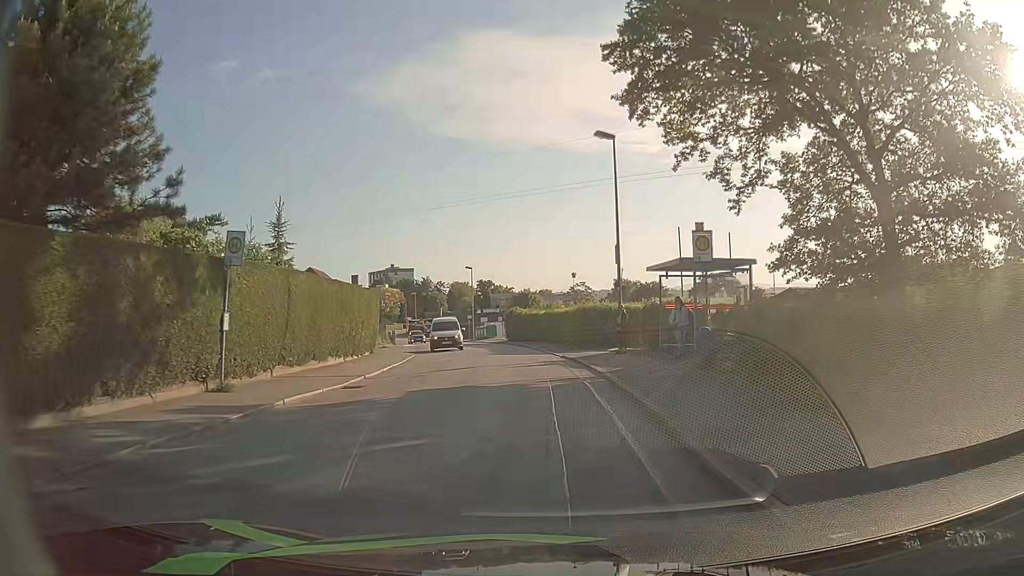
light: Day
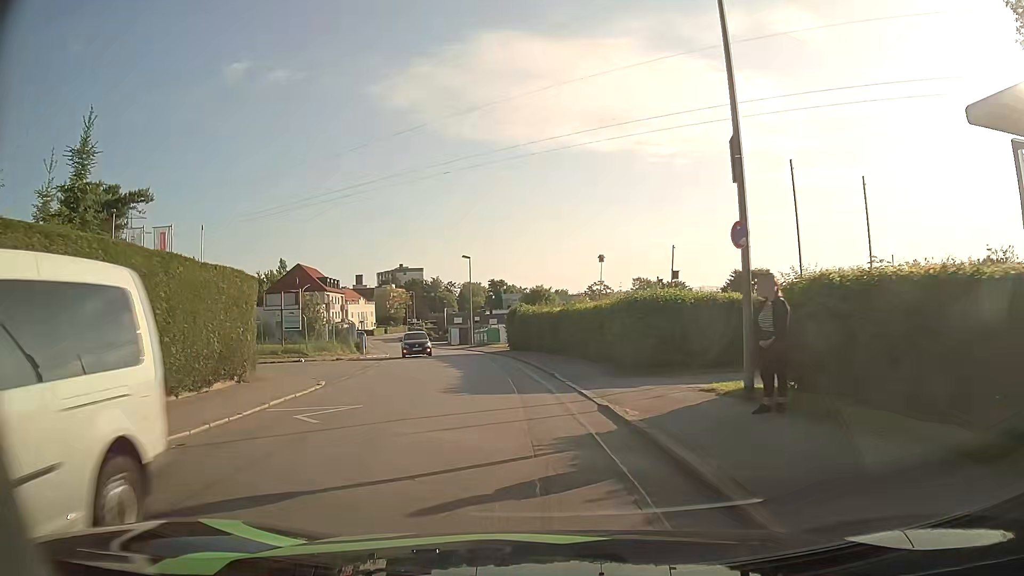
(-0.2, +14.9) m; -1°
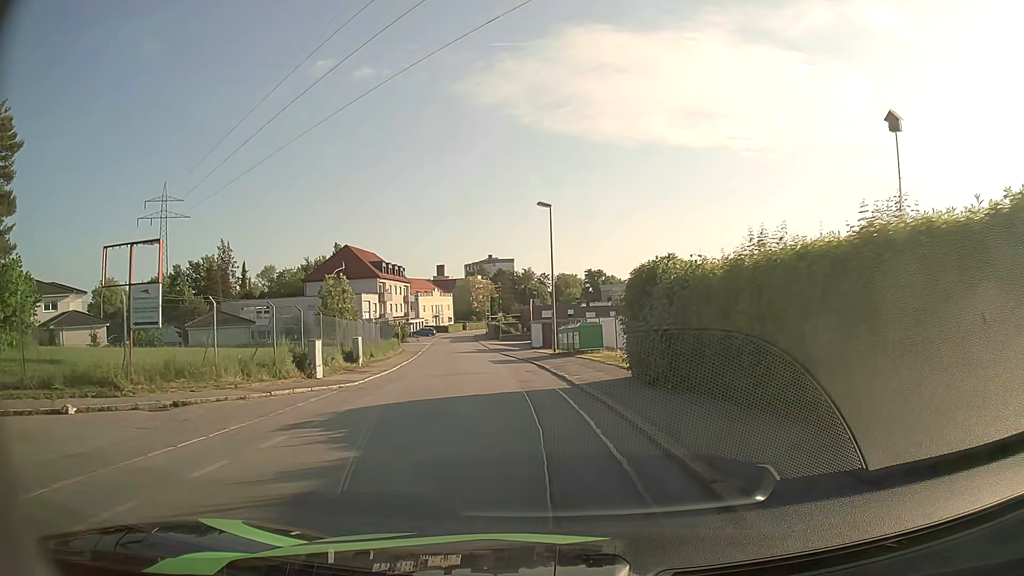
(-2.0, +25.2) m; -9°
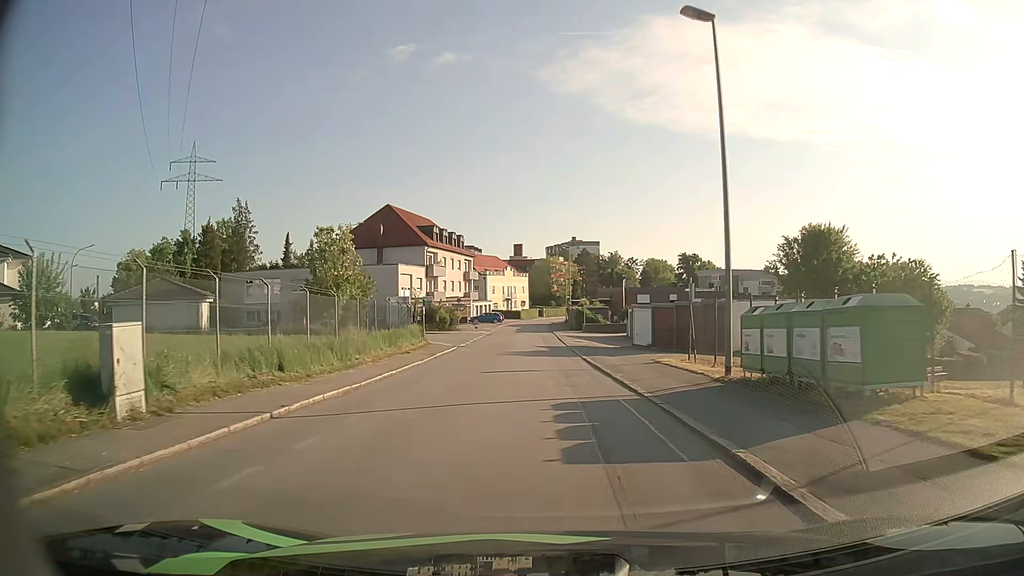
(-1.6, +22.9) m; -7°
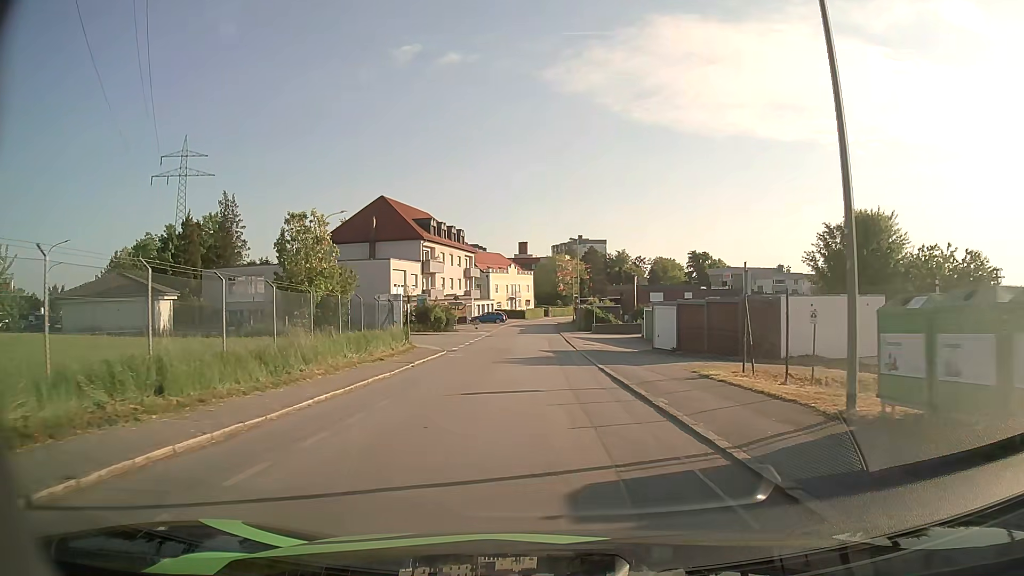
(0.0, +5.8) m; 0°
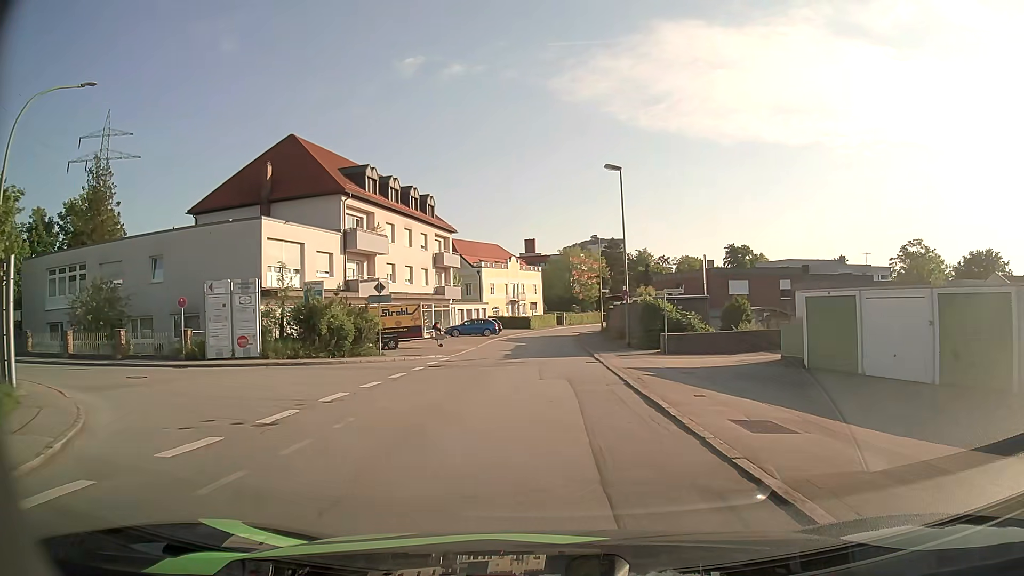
(-0.4, +30.4) m; -1°
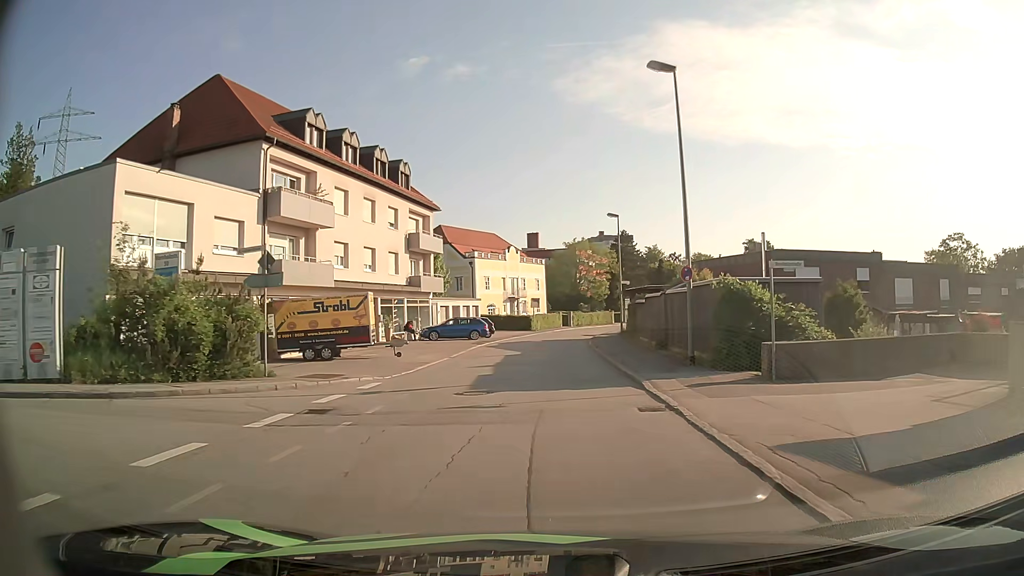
(0.0, +12.6) m; 0°
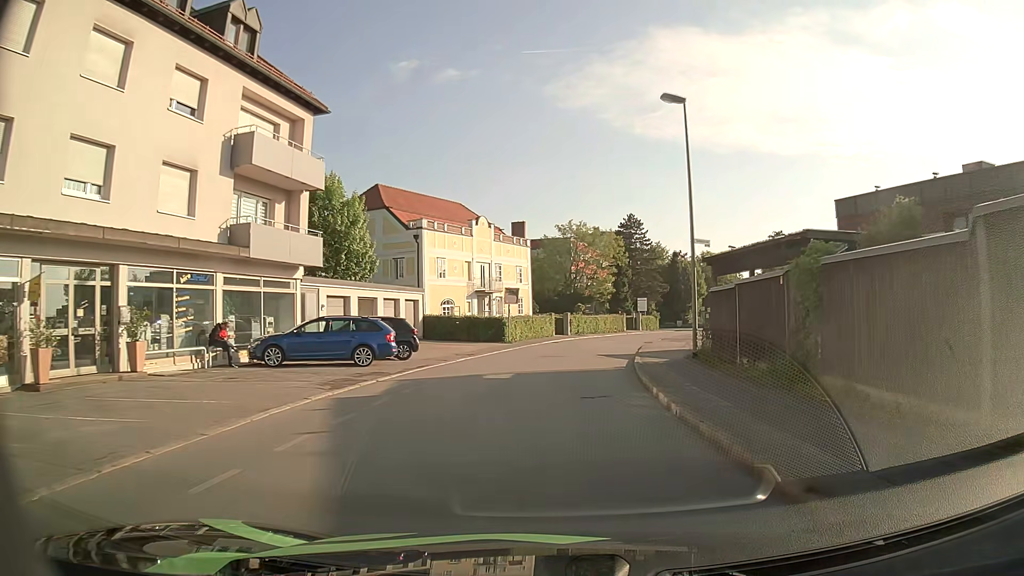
(+0.2, +25.4) m; +1°
(0, +10) (+1, +20) (+2, +30) (+4, +40) (+7, +49) (+11, +58) (+15, +67) (+20, +76) (+25, +85) (+29, +94) m
